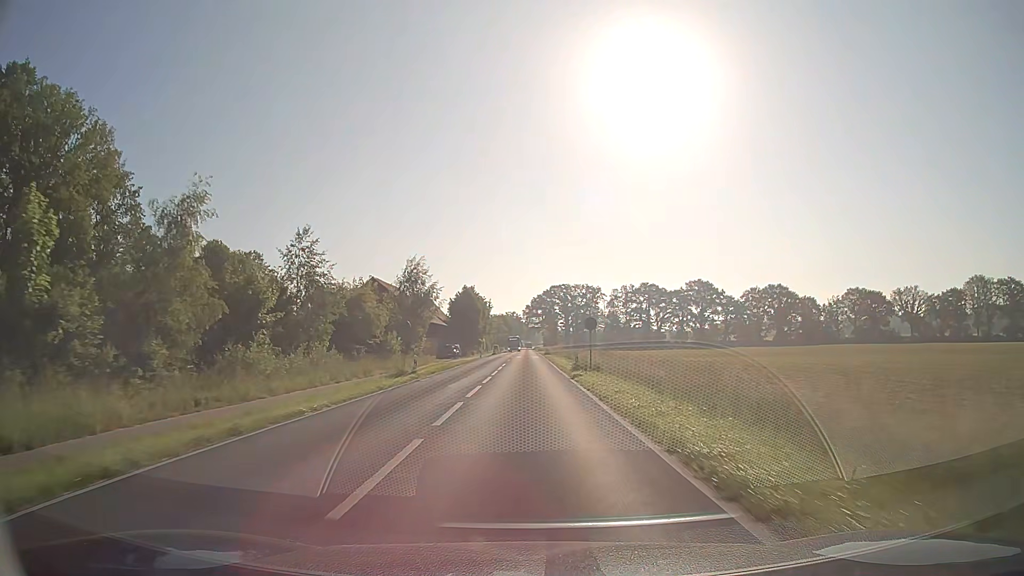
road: secondary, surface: asphalt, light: Day
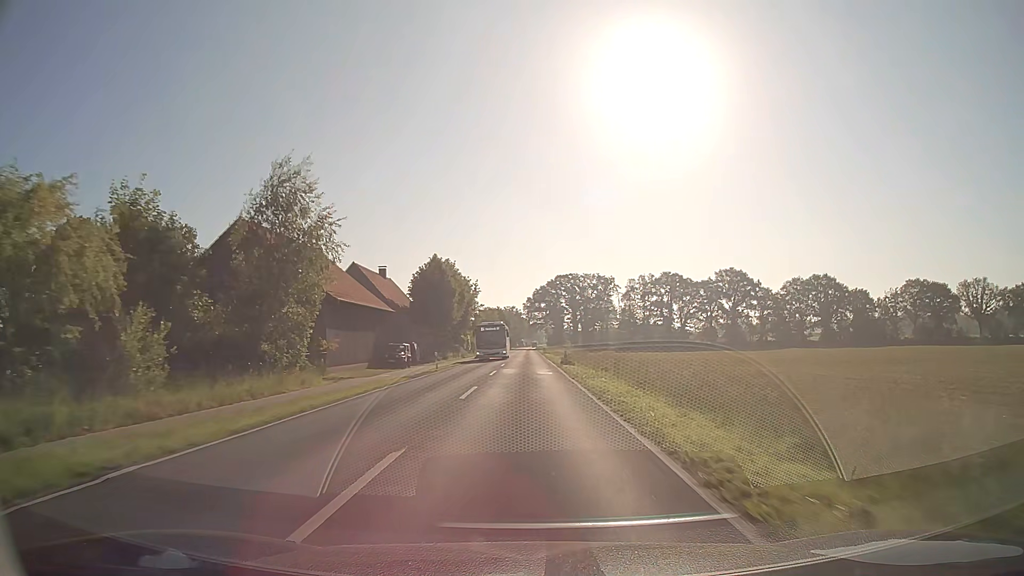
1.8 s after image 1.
(0.0, +37.3) m; 0°
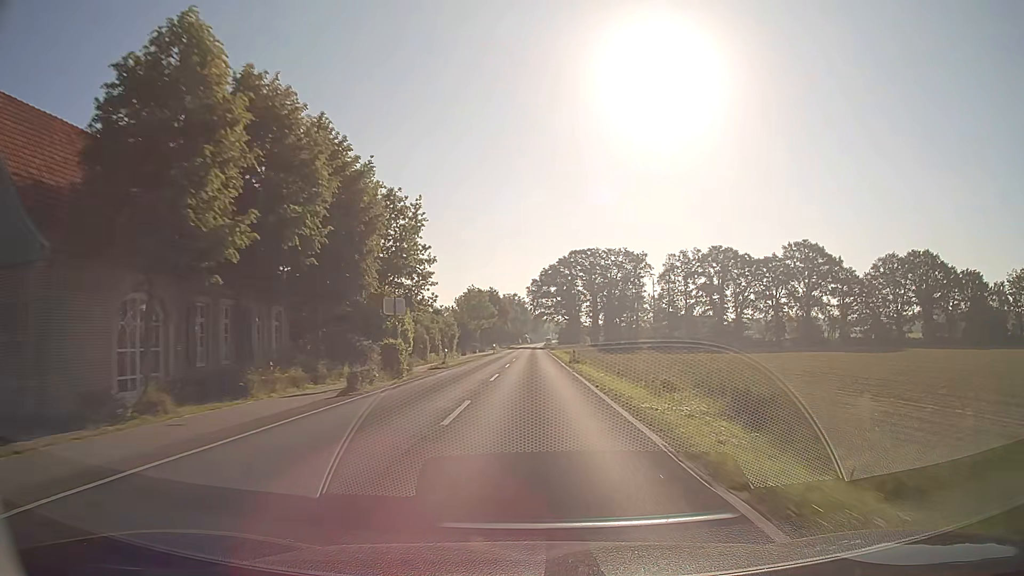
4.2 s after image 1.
(-0.2, +53.5) m; 0°
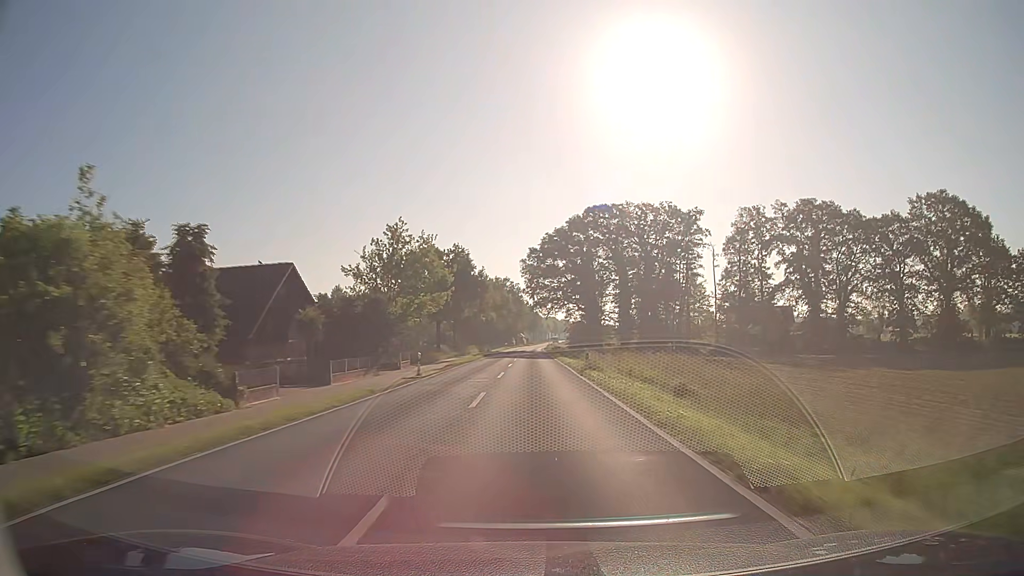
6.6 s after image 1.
(+0.2, +57.7) m; 0°
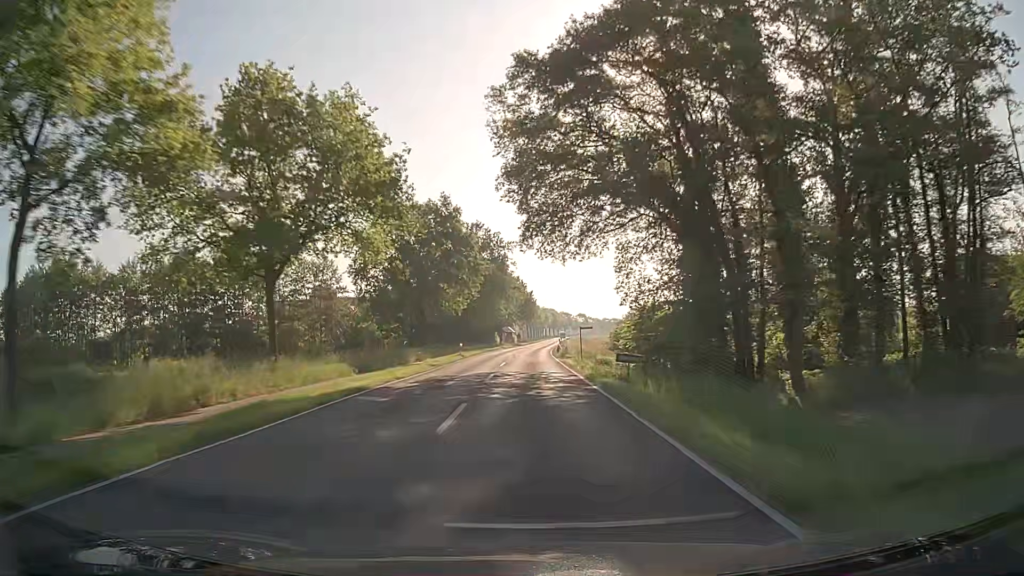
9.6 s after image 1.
(+0.2, +76.0) m; 0°
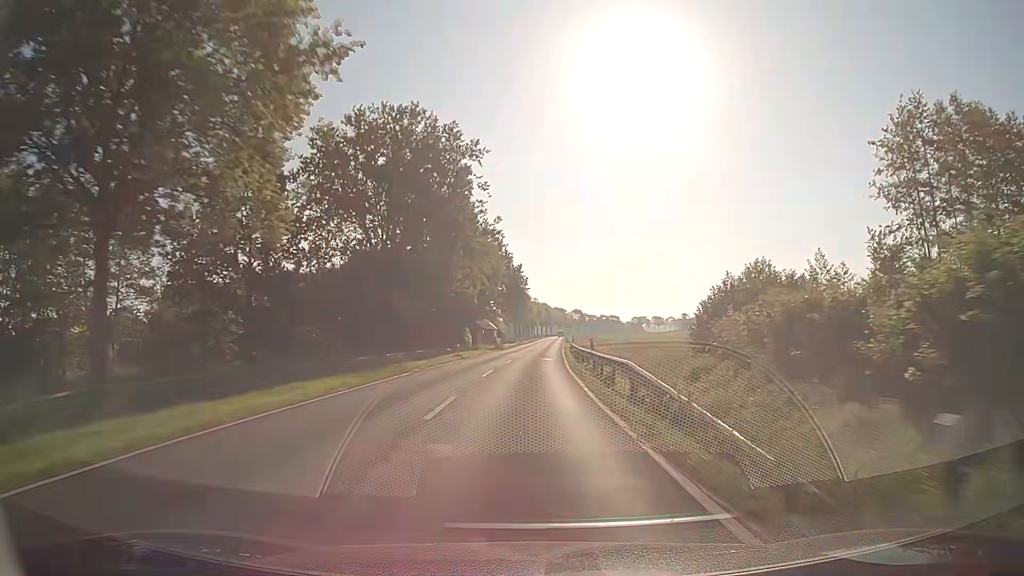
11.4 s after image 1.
(+0.3, +46.5) m; +1°
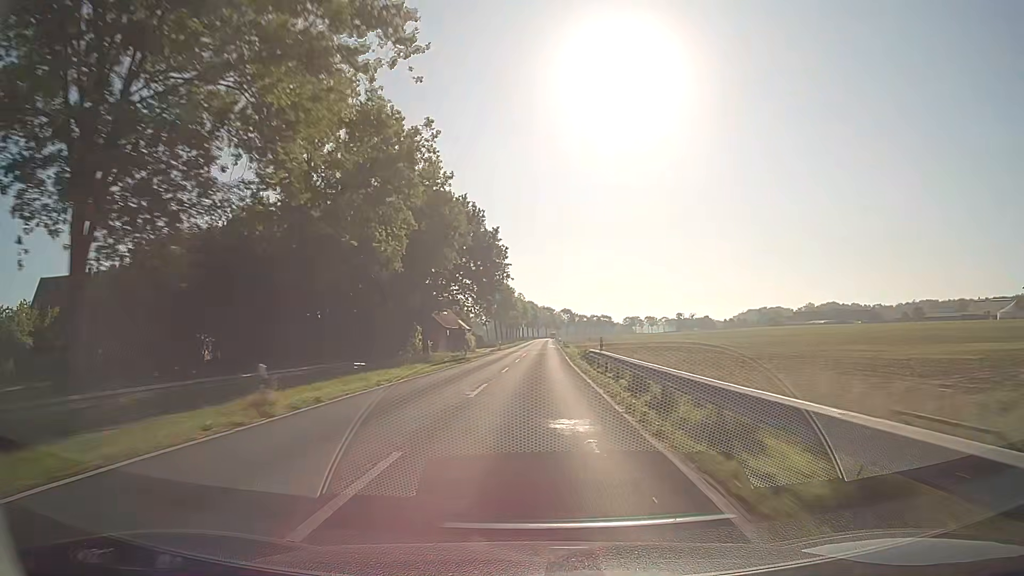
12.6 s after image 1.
(+0.4, +31.2) m; +1°
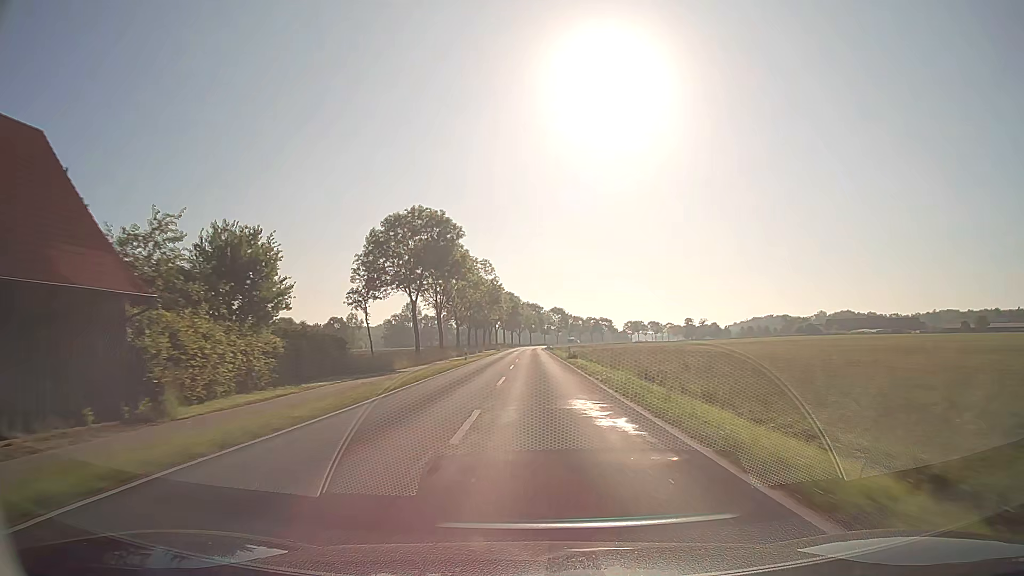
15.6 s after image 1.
(+1.4, +78.4) m; +1°
(0, +10) (0, +20) (0, +30) (0, +40) (0, +50) (0, +60) (0, +70) (+1, +80) (+1, +90) (+1, +100) m
